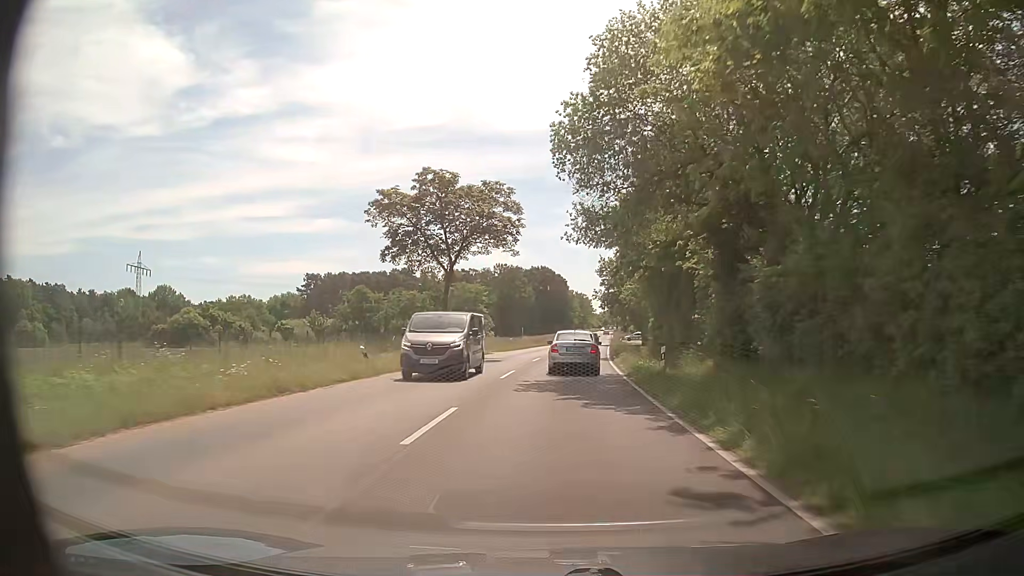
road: tertiary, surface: asphalt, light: Day
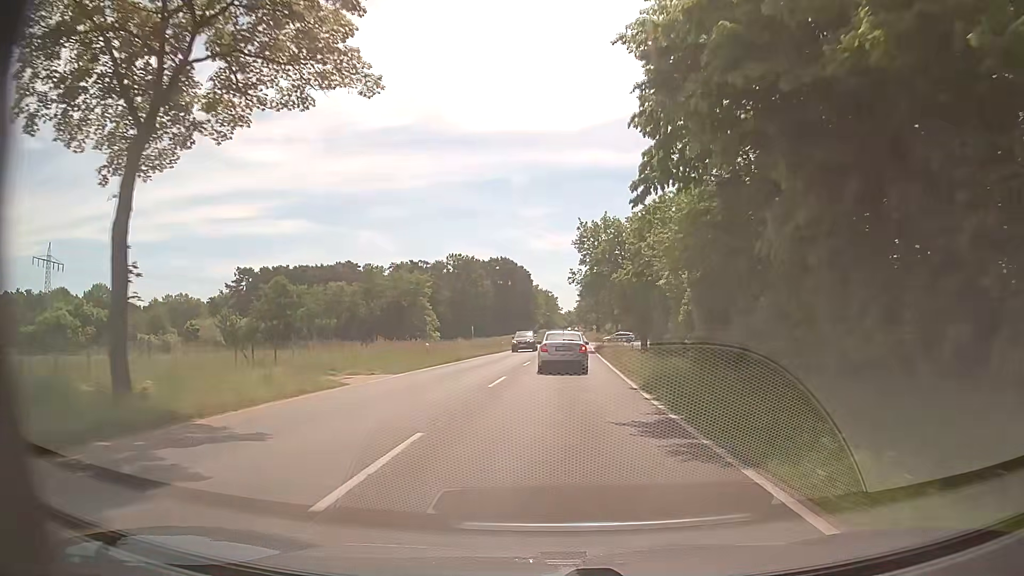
(+0.8, +26.9) m; +3°
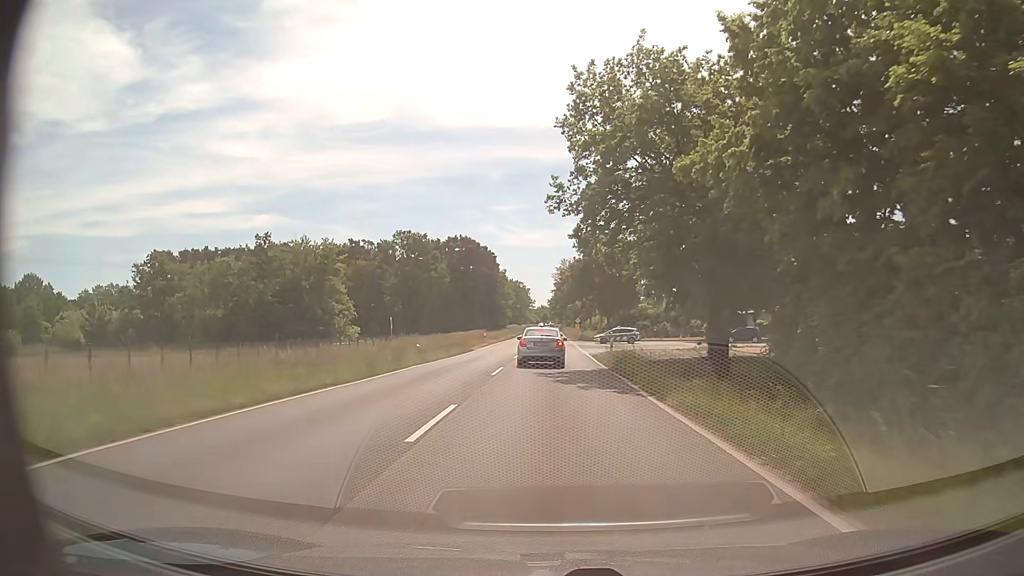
(+0.8, +32.6) m; +2°
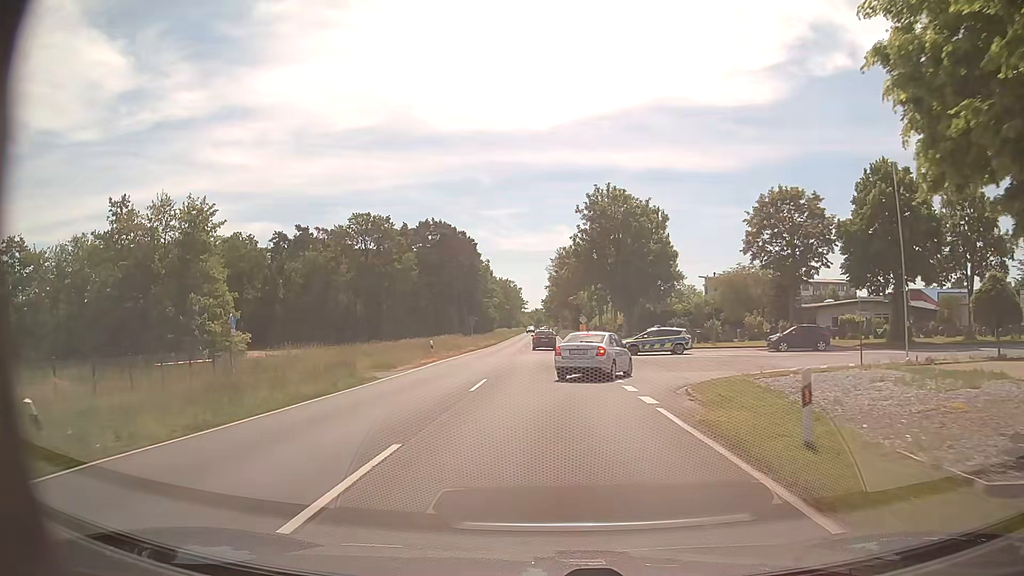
(+0.3, +27.8) m; +1°
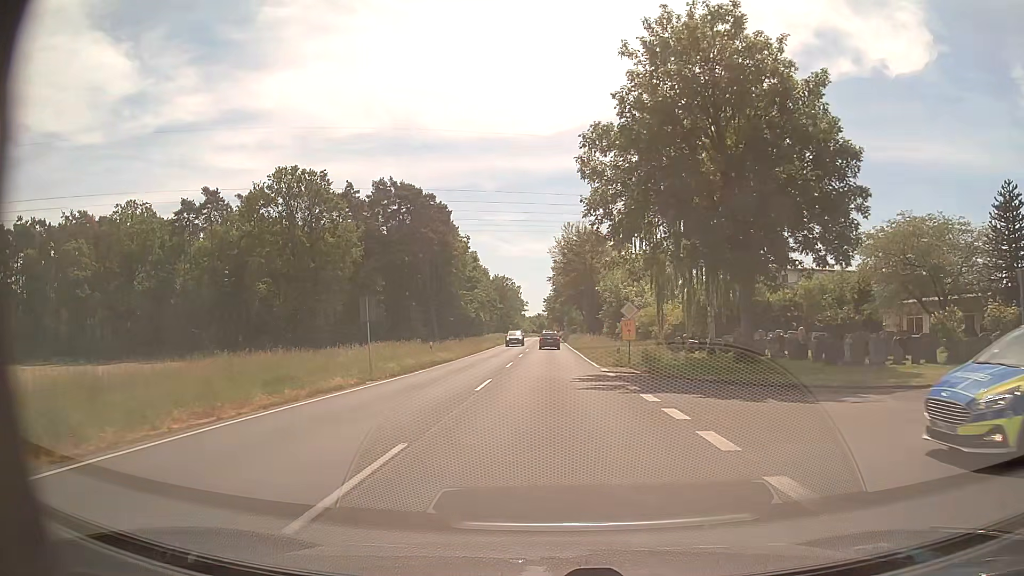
(-0.4, +36.0) m; -1°
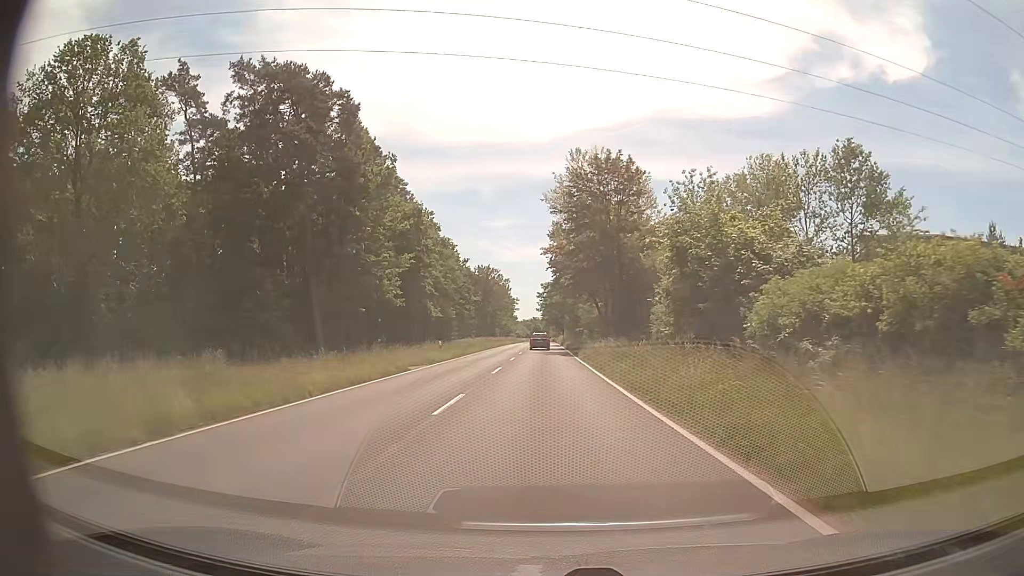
(+0.1, +41.4) m; 0°
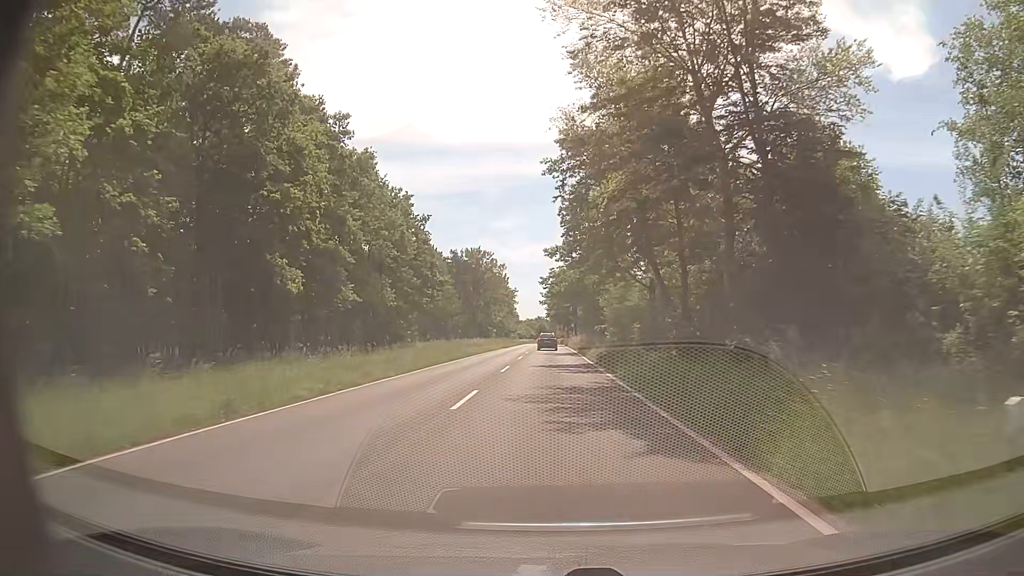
(-0.1, +35.4) m; 0°
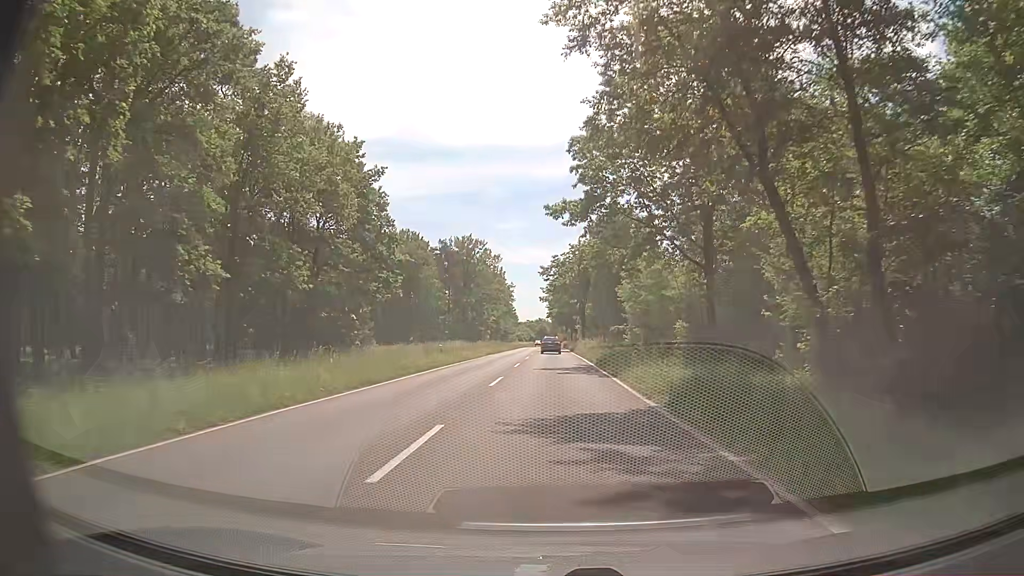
(0.0, +18.1) m; -1°
(0, +10) (0, +20) (0, +30) (0, +40) (+1, +50) (+1, +60) (+1, +70) (+1, +80) (+1, +90) (+2, +100) m
